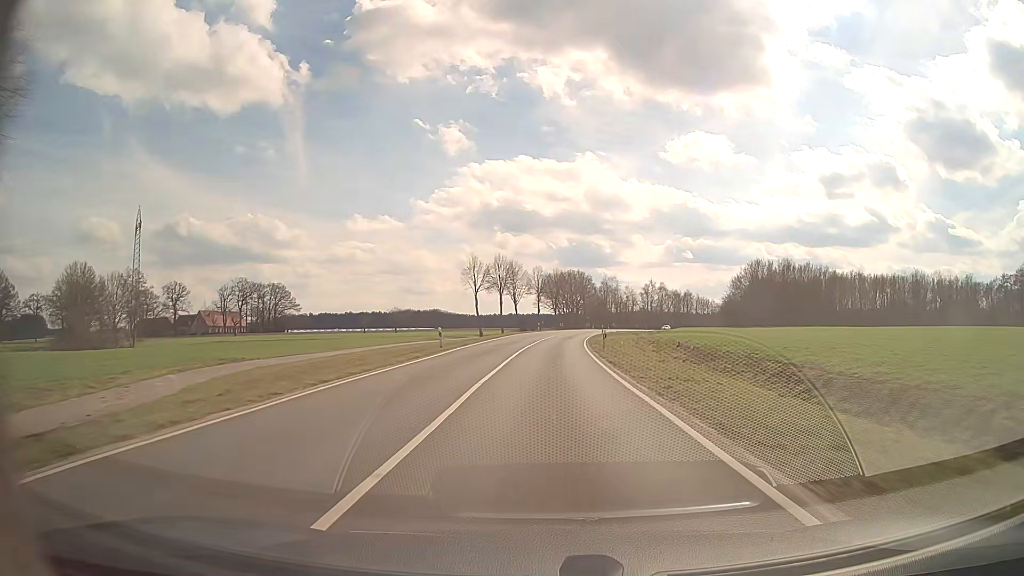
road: secondary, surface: asphalt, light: Day
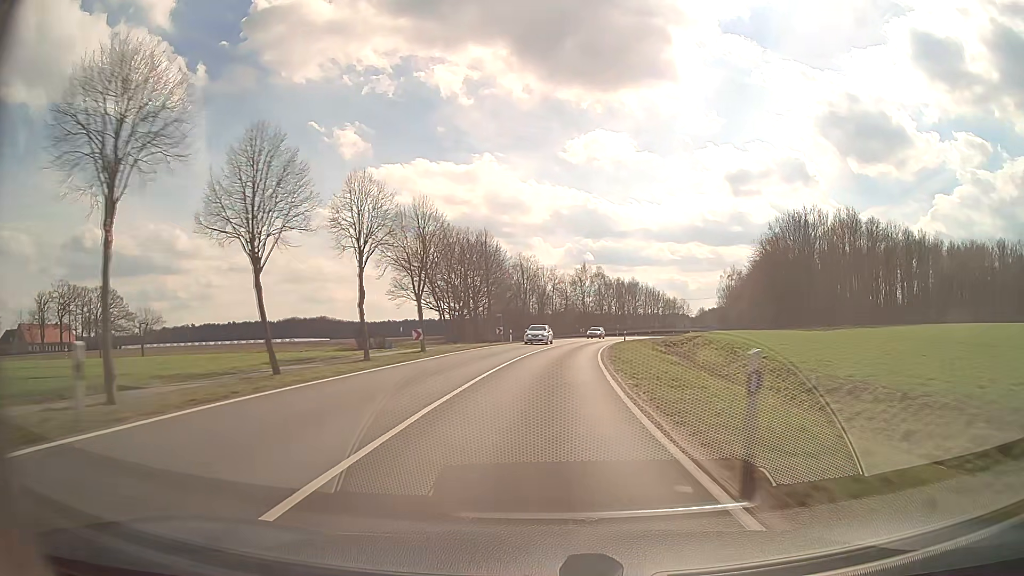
(+3.9, +77.4) m; +8°
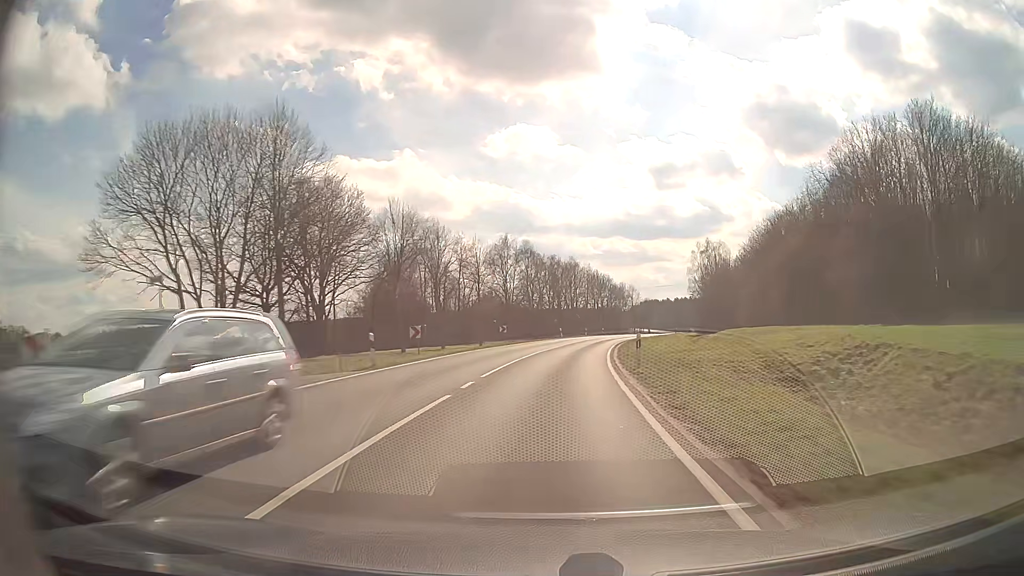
(+2.7, +46.0) m; +6°
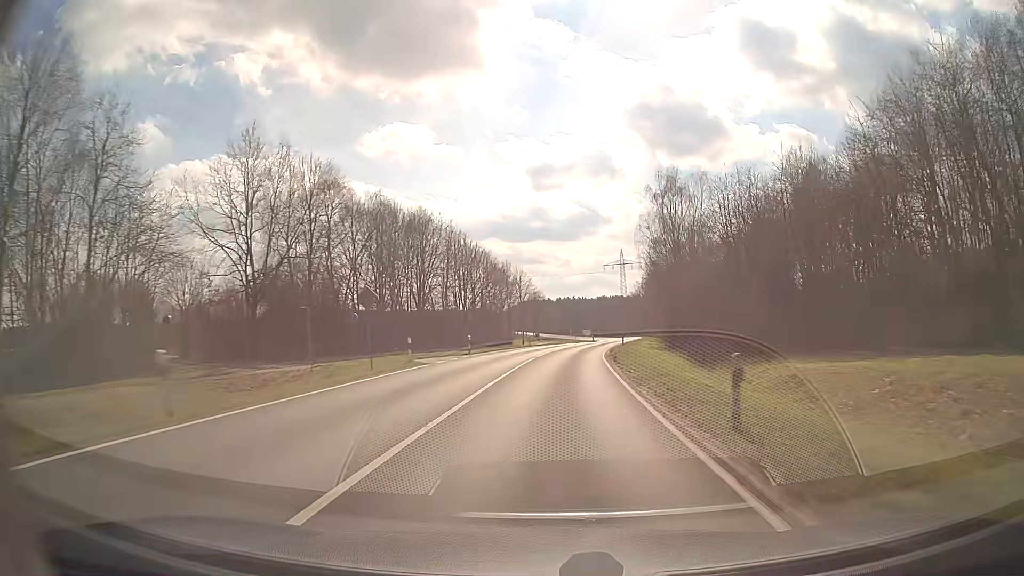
(+5.7, +61.5) m; +11°
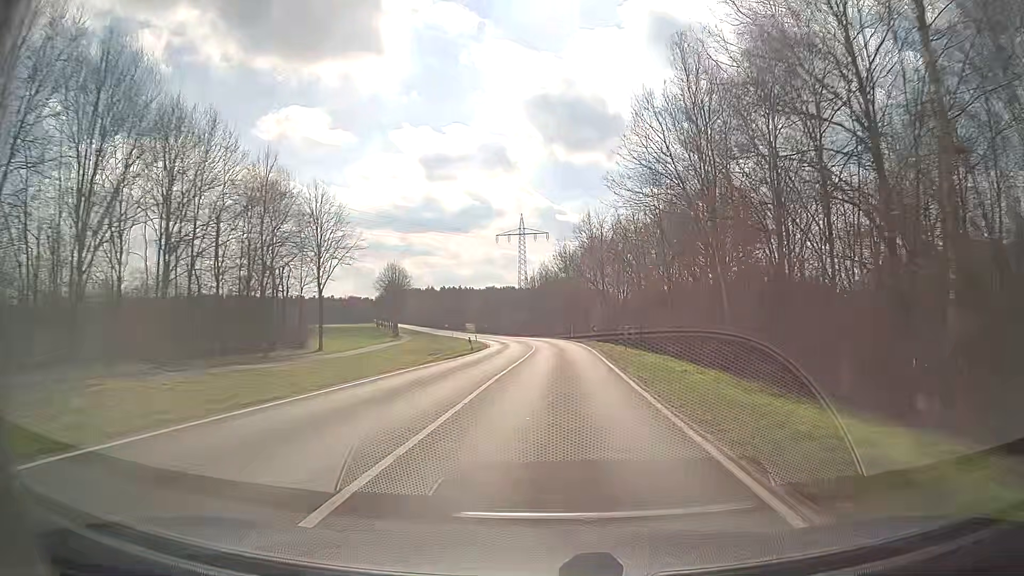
(+4.9, +62.7) m; +9°
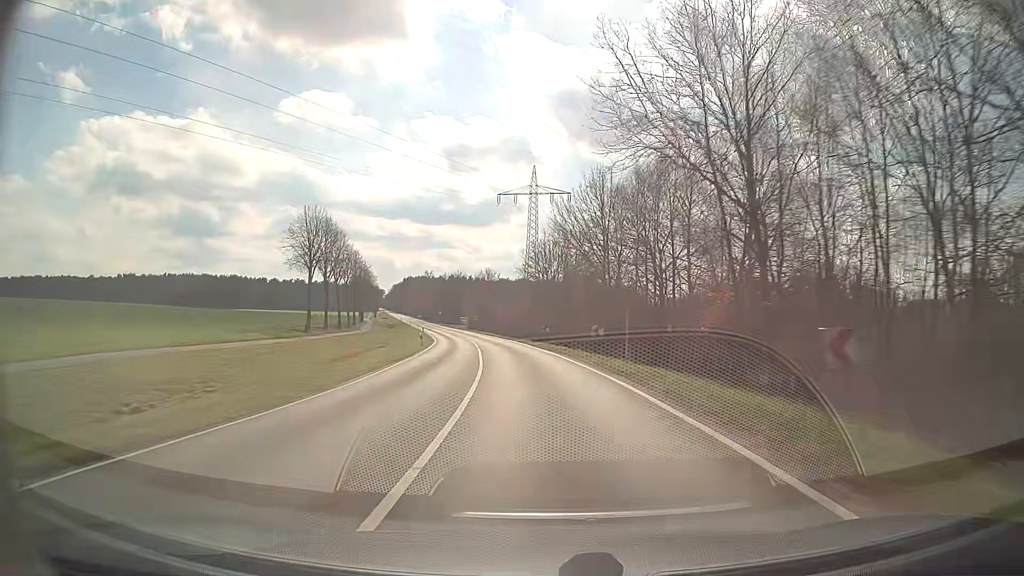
(+0.9, +47.4) m; -1°
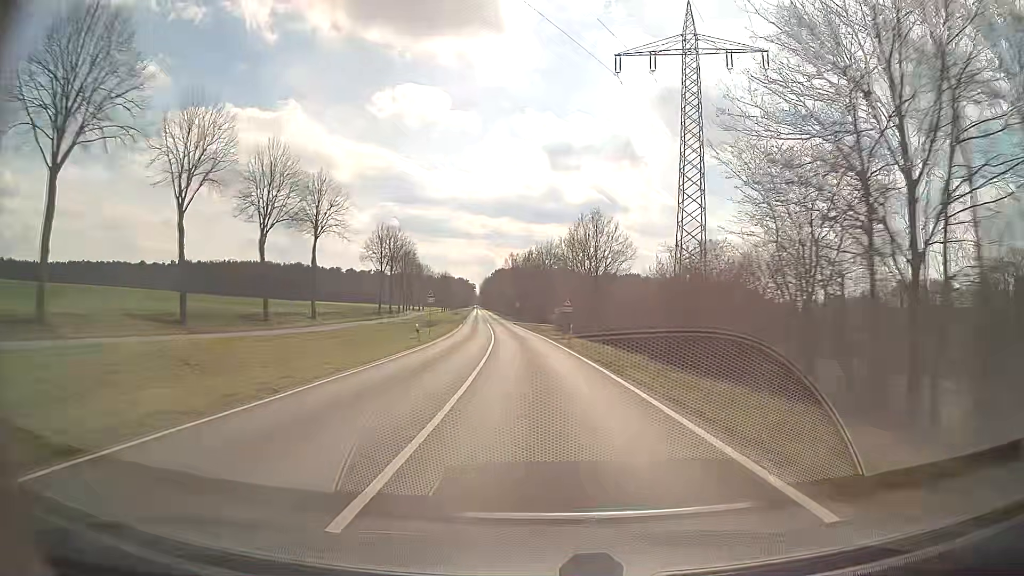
(-5.3, +63.3) m; -8°
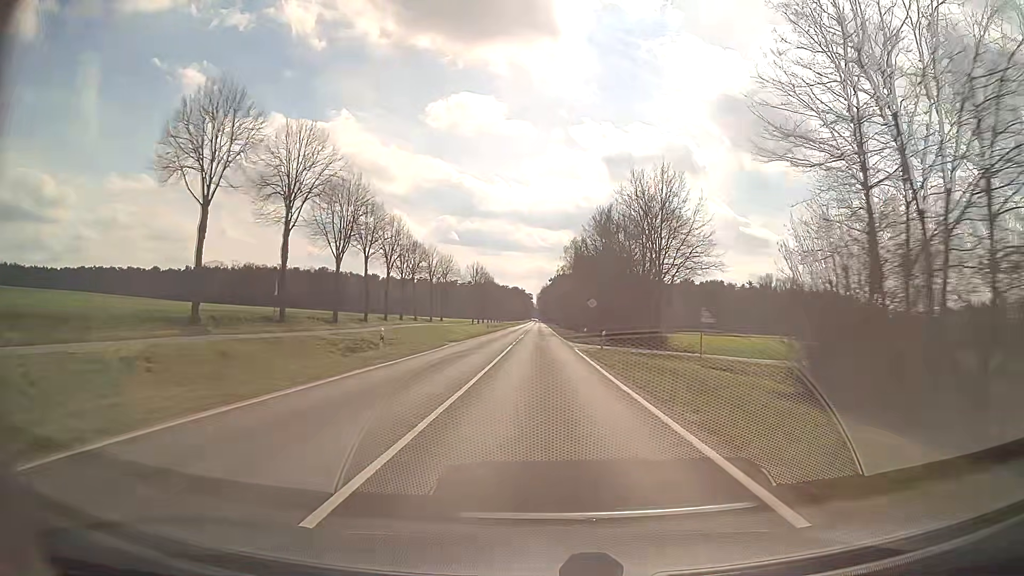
(-3.5, +63.7) m; -5°
(0, +10) (0, +20) (0, +30) (0, +40) (0, +50) (-1, +60) (-1, +70) (-1, +80) (-1, +90) (-1, +100) m
